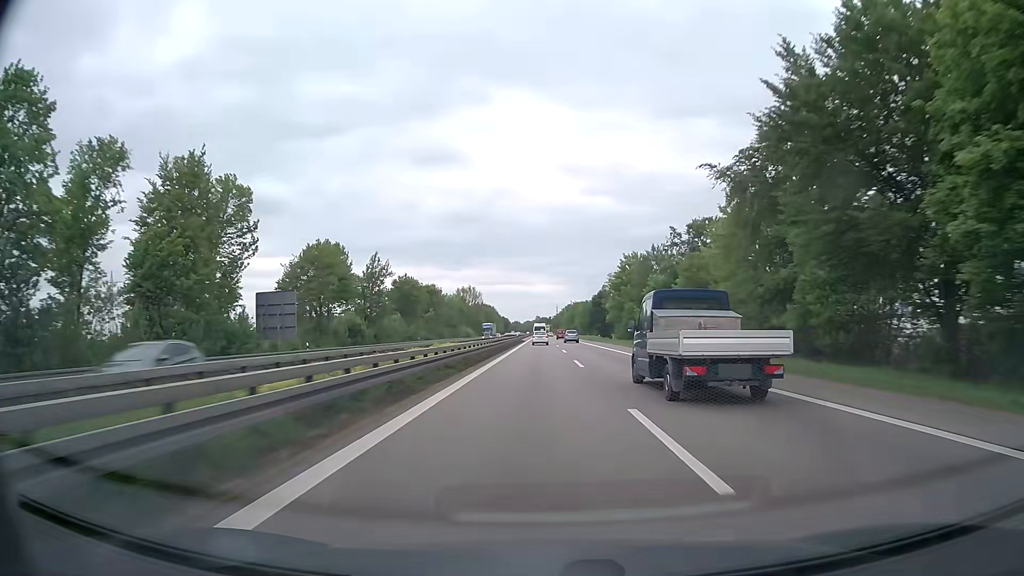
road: trunk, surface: asphalt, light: Day
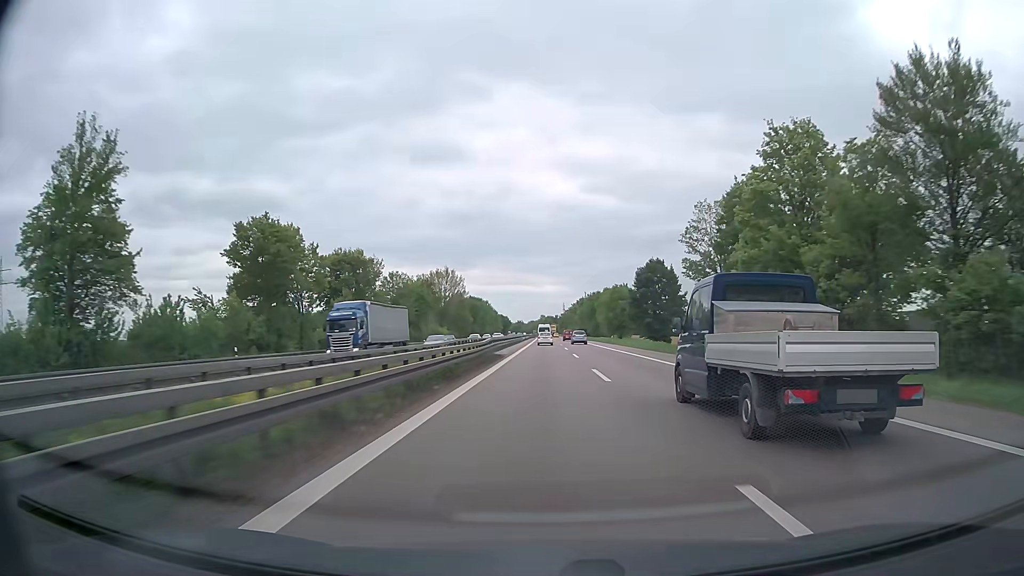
(-0.3, +64.3) m; 0°
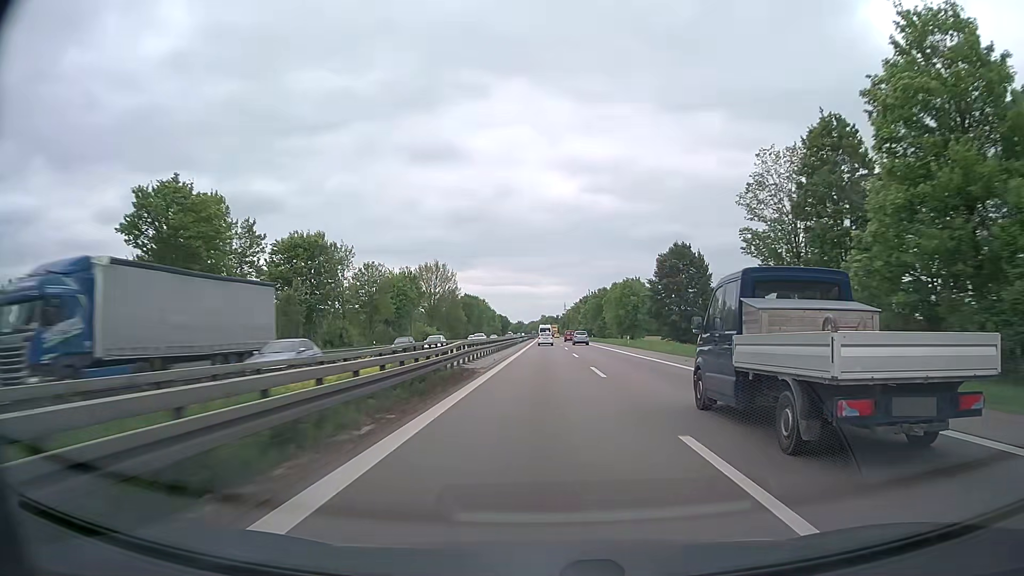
(0.0, +15.9) m; 0°
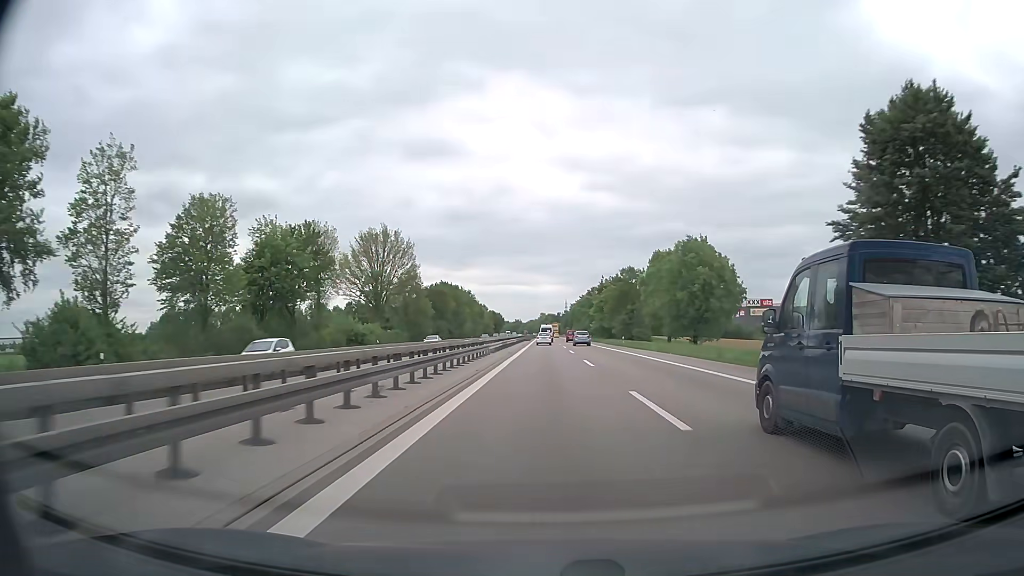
(0.0, +47.7) m; 0°
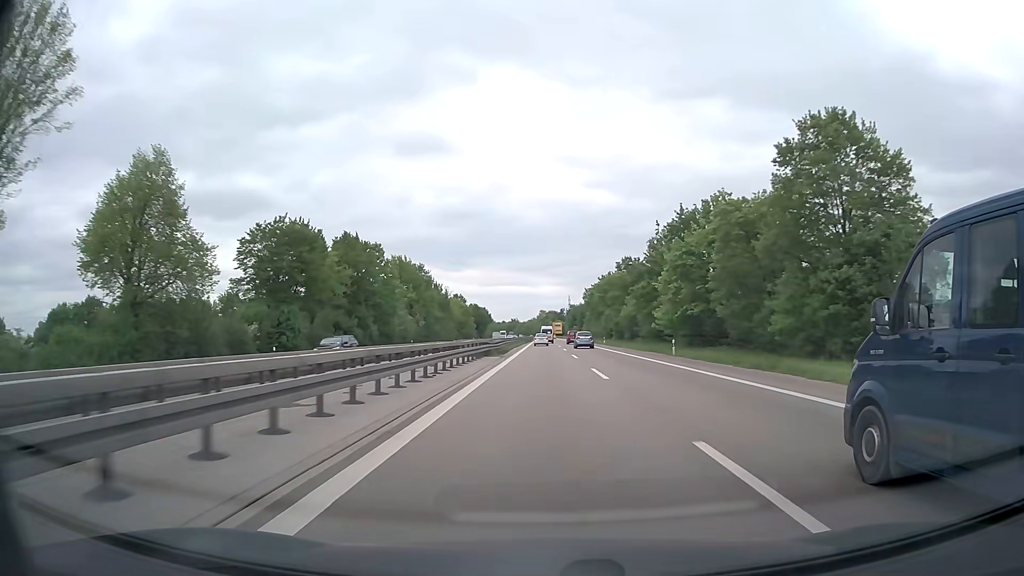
(0.0, +79.1) m; 0°
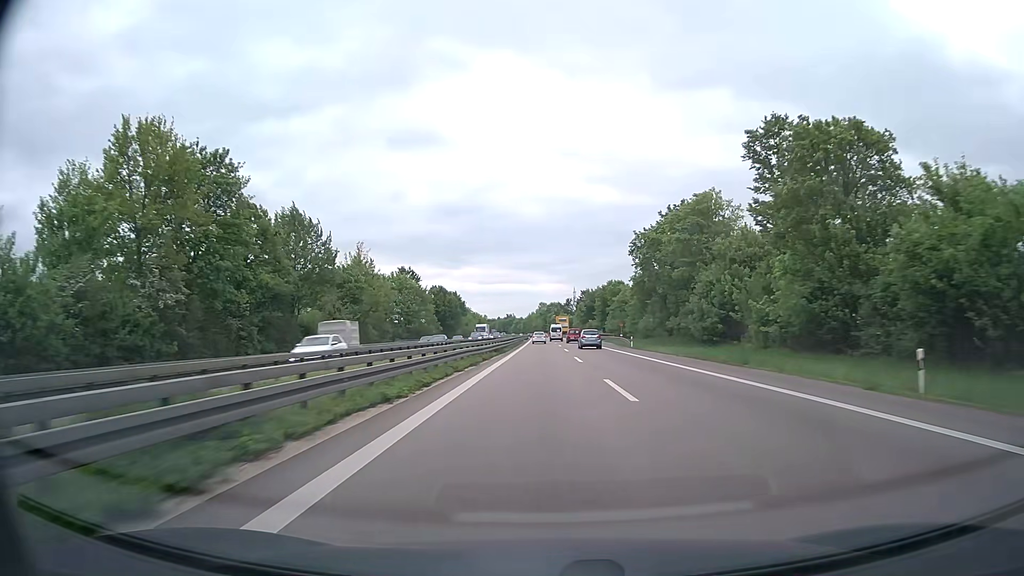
(-0.2, +79.0) m; 0°
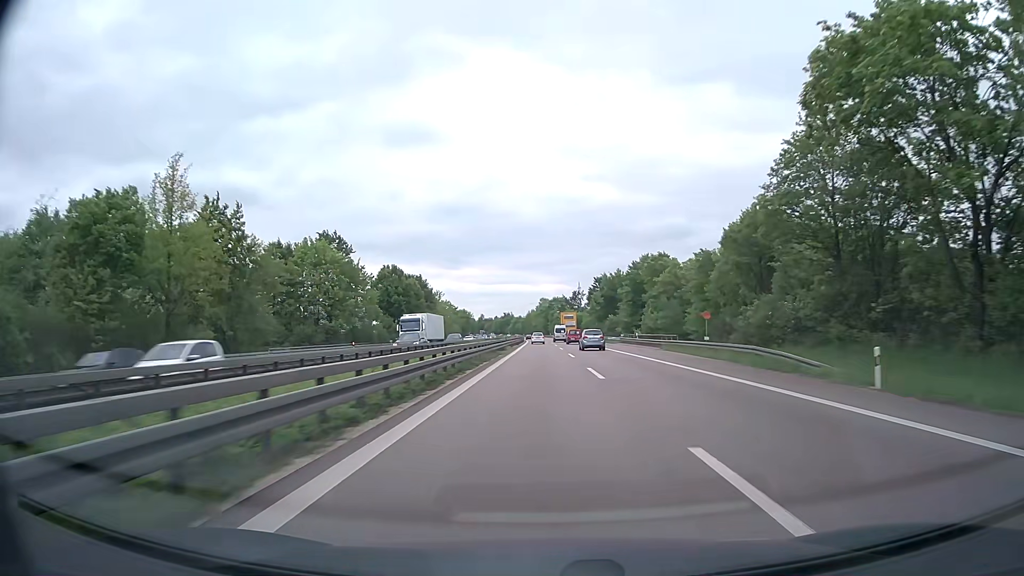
(0.0, +47.3) m; 0°
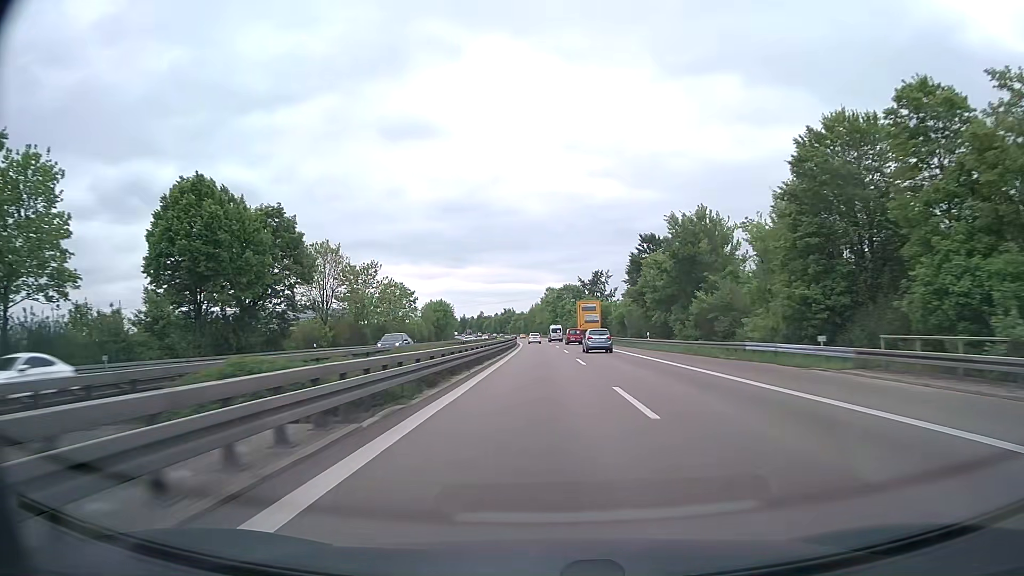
(-0.2, +63.2) m; 0°
(0, +10) (0, +20) (0, +30) (0, +40) (0, +50) (0, +60) (-1, +70) (-1, +80) (-1, +90) (-1, +100) m
